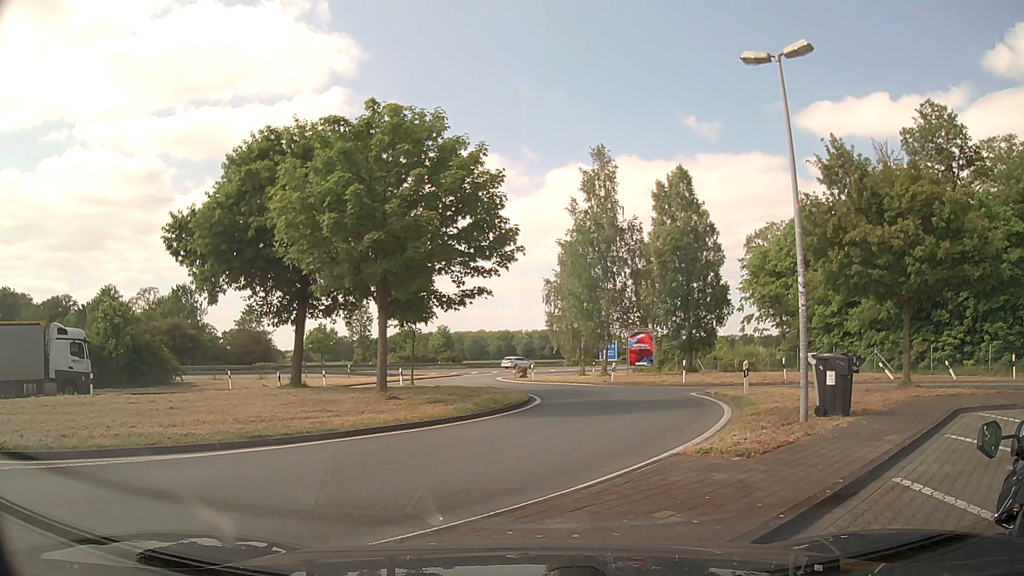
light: Day
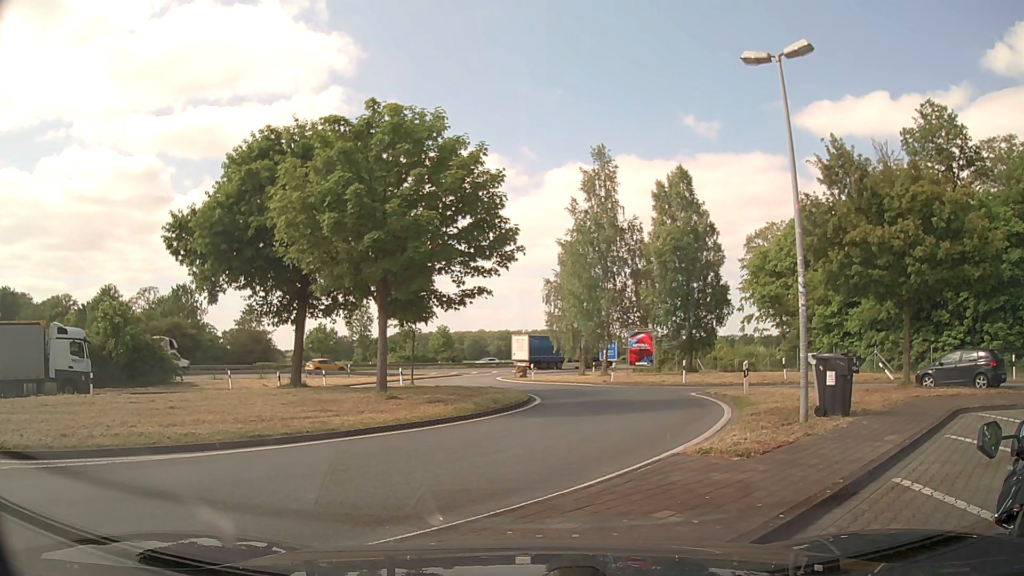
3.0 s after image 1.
(0.0, 0.0) m; 0°
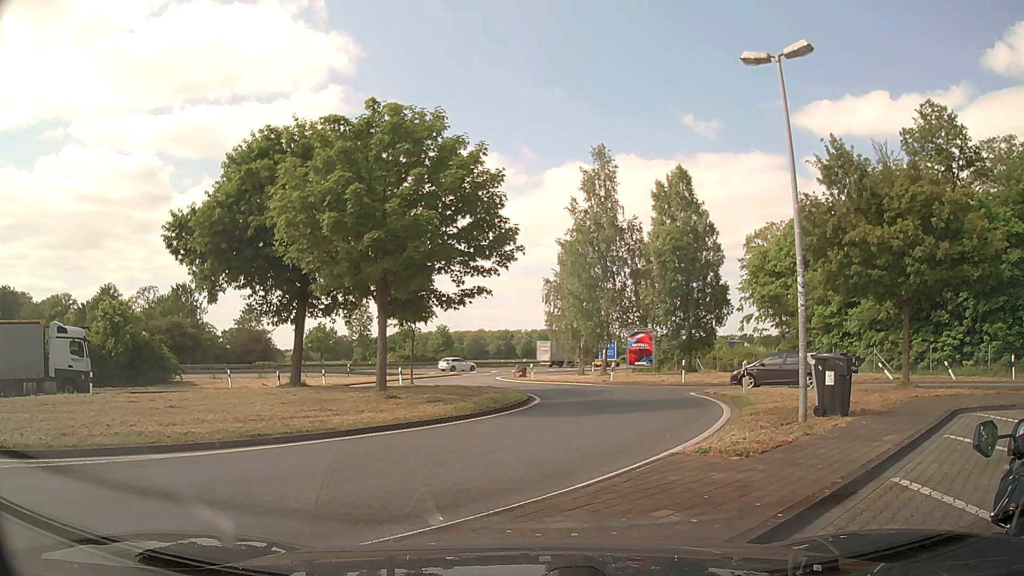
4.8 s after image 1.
(0.0, 0.0) m; 0°
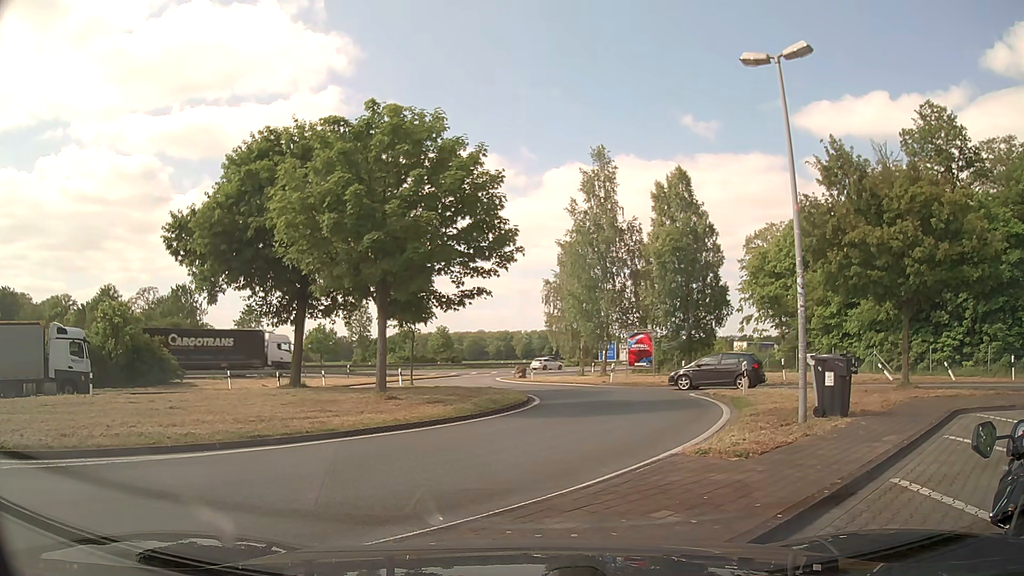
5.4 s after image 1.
(0.0, 0.0) m; 0°
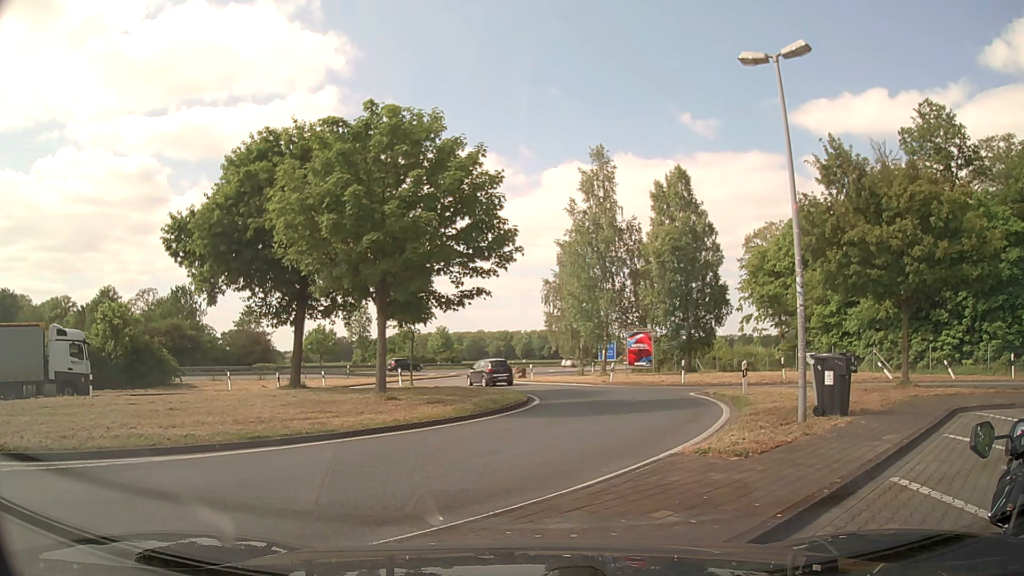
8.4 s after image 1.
(0.0, +0.1) m; 0°
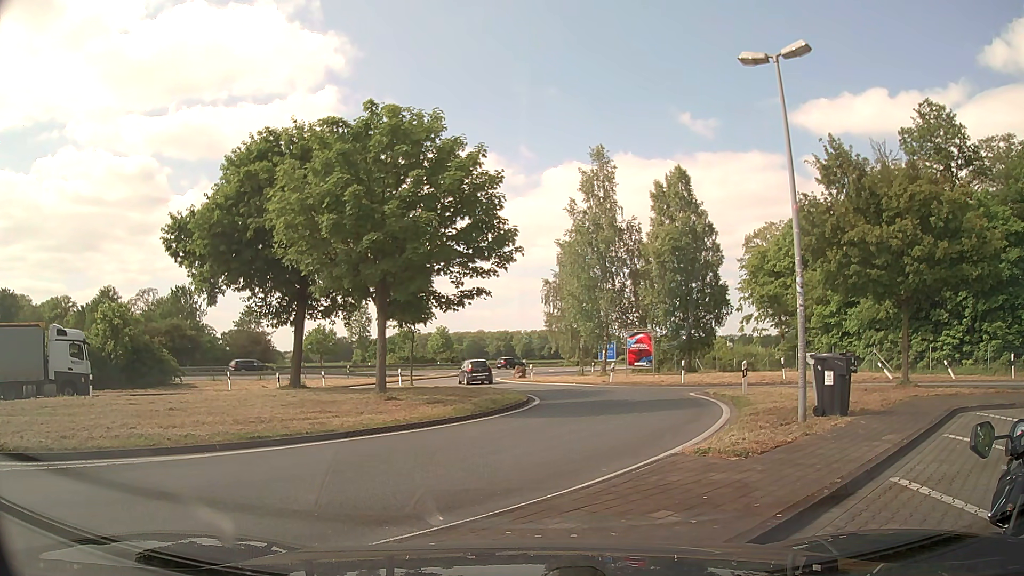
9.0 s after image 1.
(0.0, 0.0) m; 0°
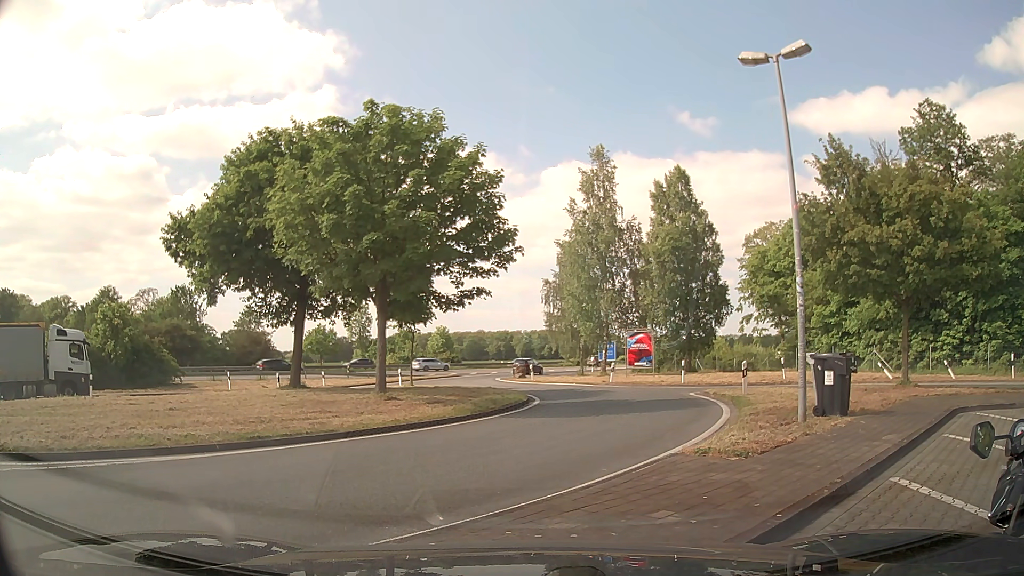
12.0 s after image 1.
(0.0, 0.0) m; 0°
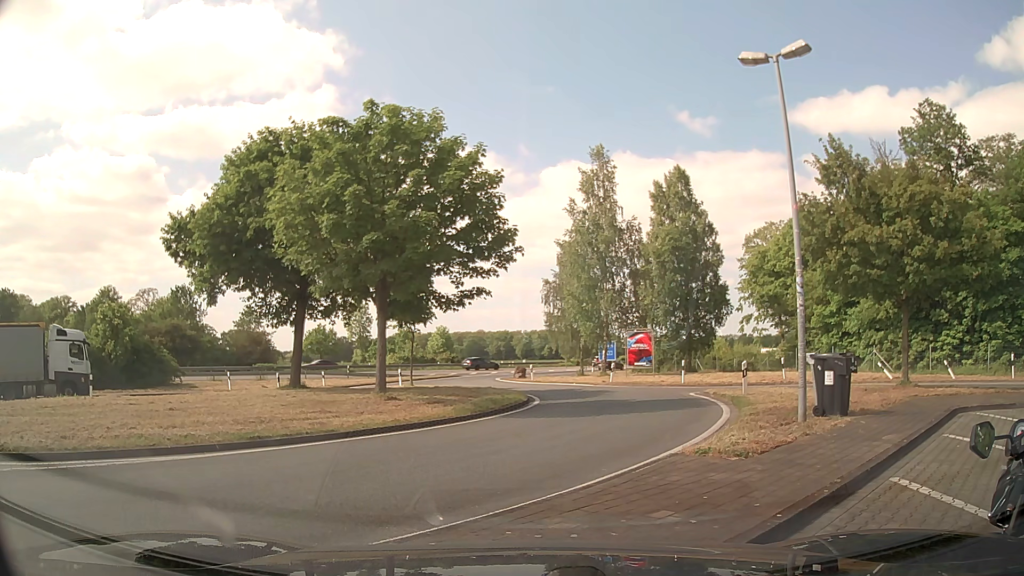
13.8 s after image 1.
(0.0, 0.0) m; 0°
